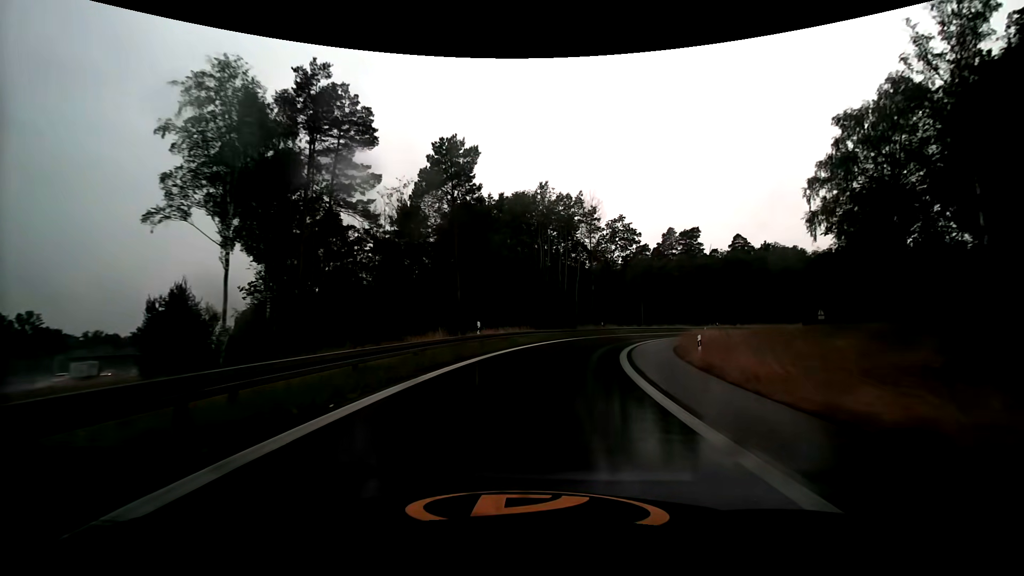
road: motorway_link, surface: asphalt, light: Day
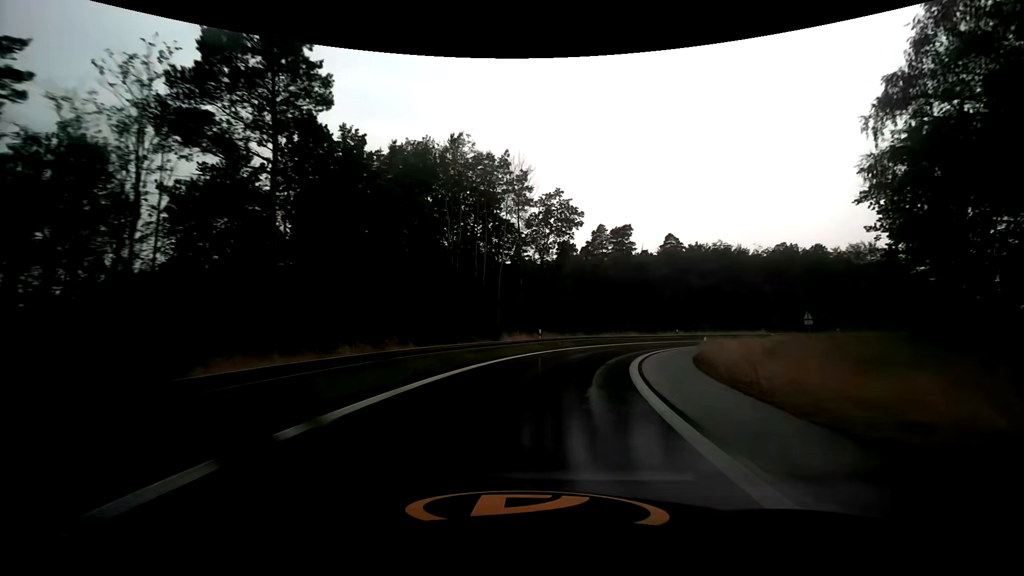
(+1.4, +18.6) m; +9°
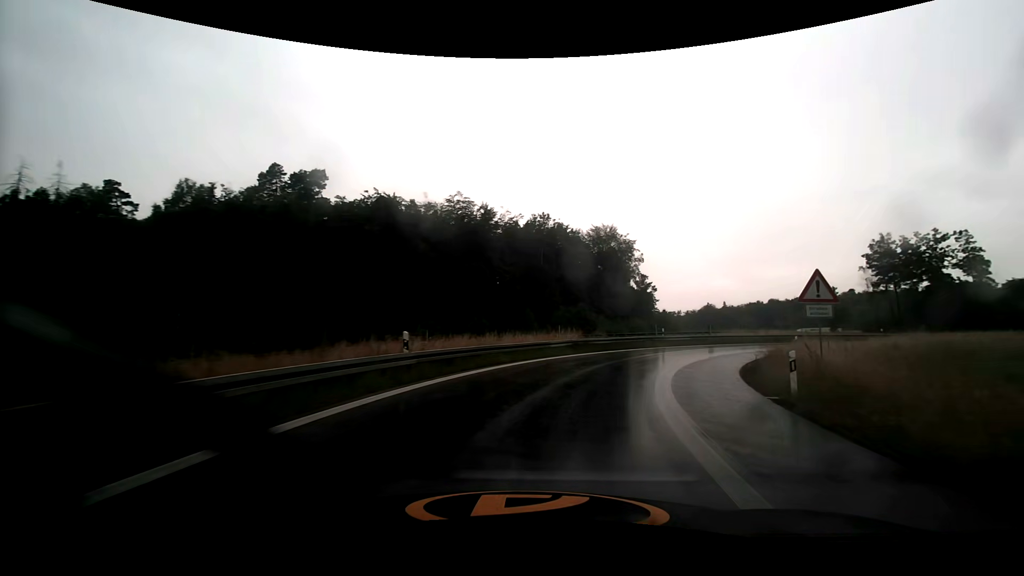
(+10.9, +41.3) m; +33°
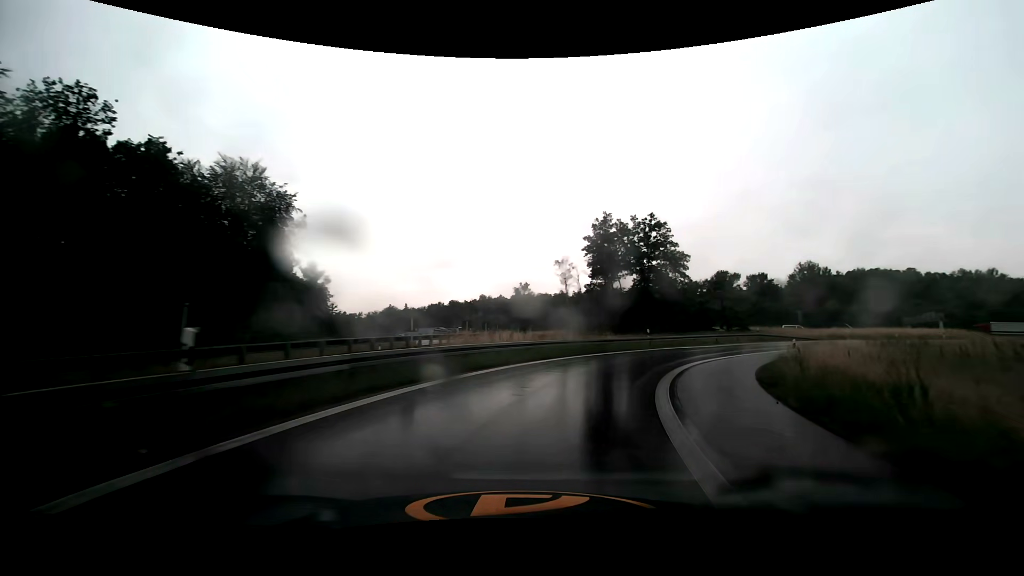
(+9.4, +30.6) m; +35°
(+1, +10) (+4, +20) (+8, +28) (+14, +36) (+22, +43) (+30, +49) (+39, +54) (+48, +56) (+58, +57) (+68, +57) m
